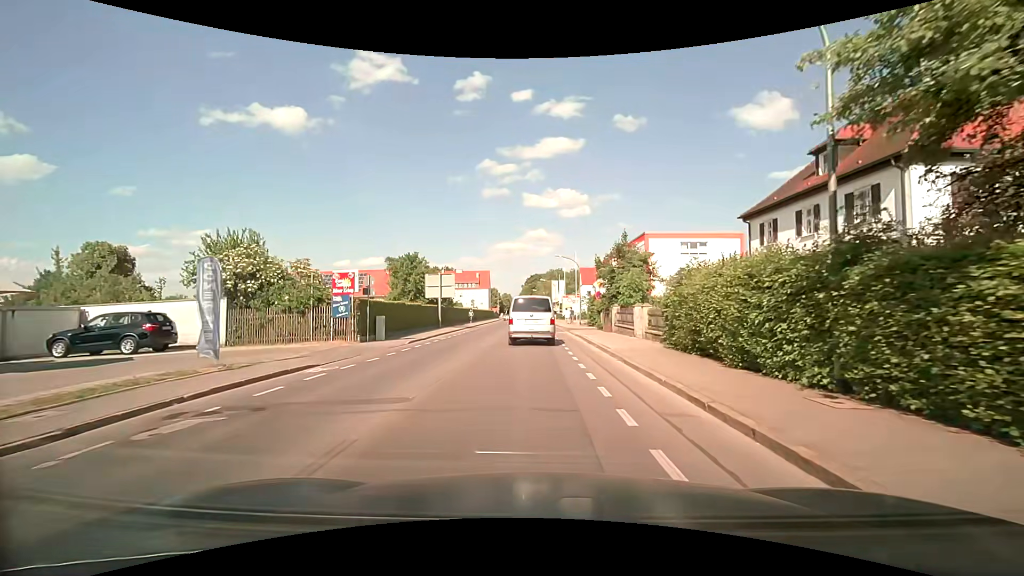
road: secondary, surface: asphalt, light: Day
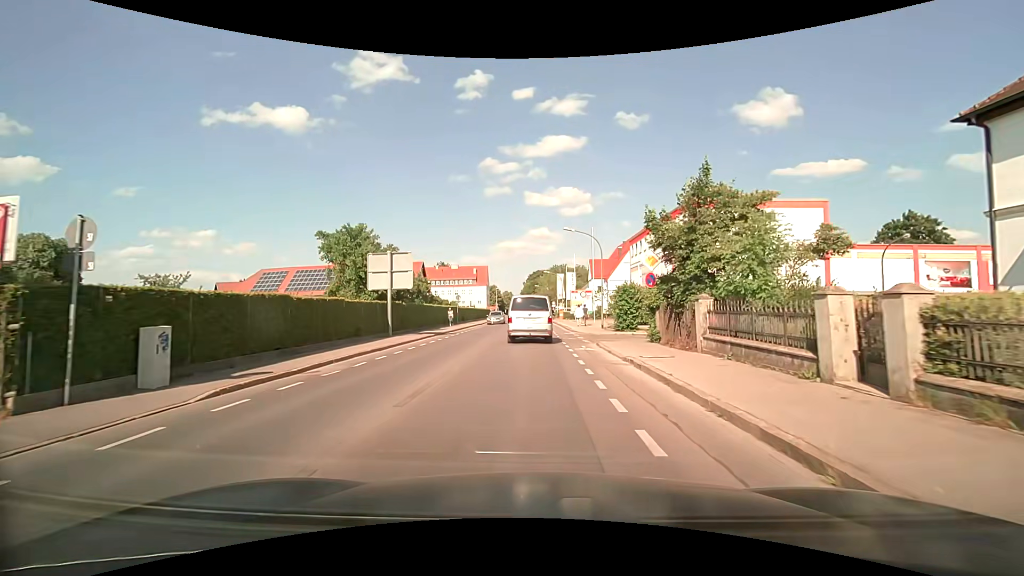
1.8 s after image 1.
(+0.1, +15.3) m; 0°
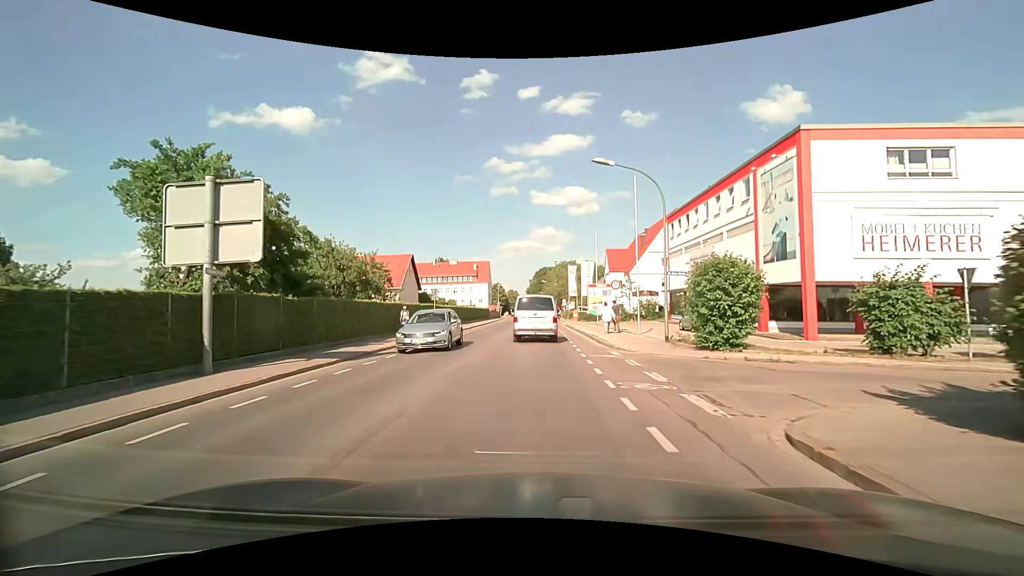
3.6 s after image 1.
(-0.1, +15.8) m; -1°
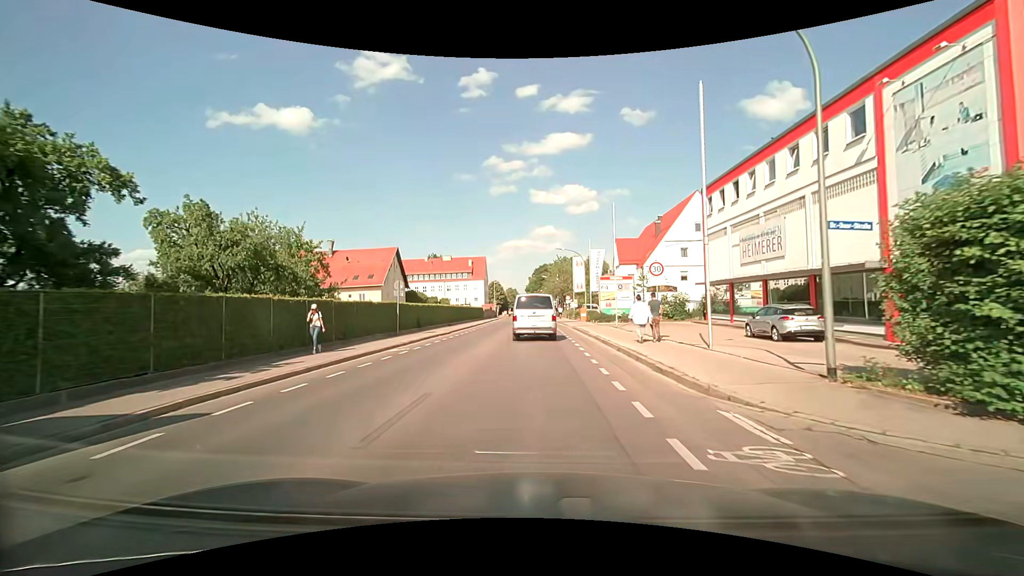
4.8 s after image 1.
(+0.1, +10.5) m; +1°
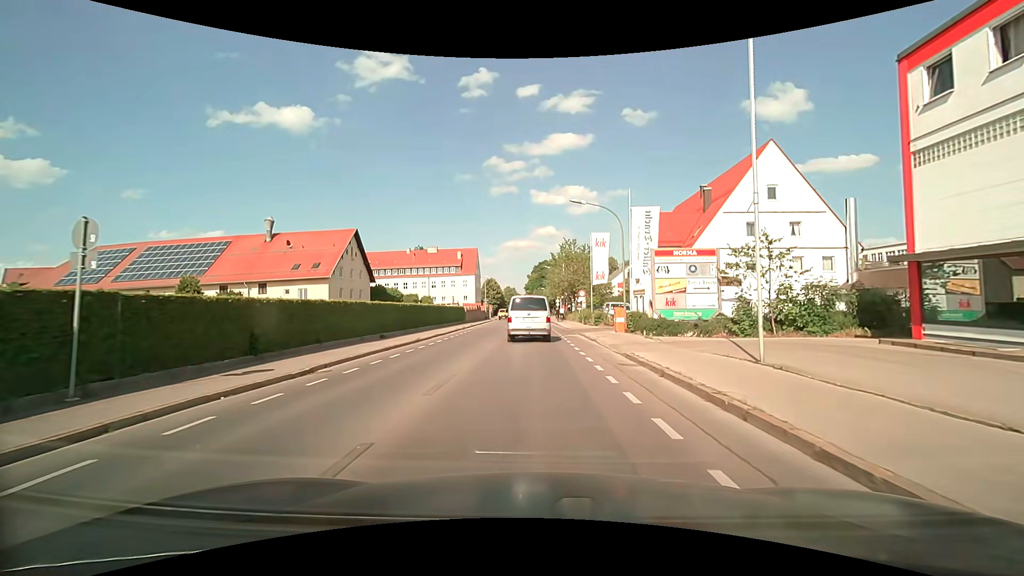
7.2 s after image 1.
(-0.1, +21.0) m; -1°
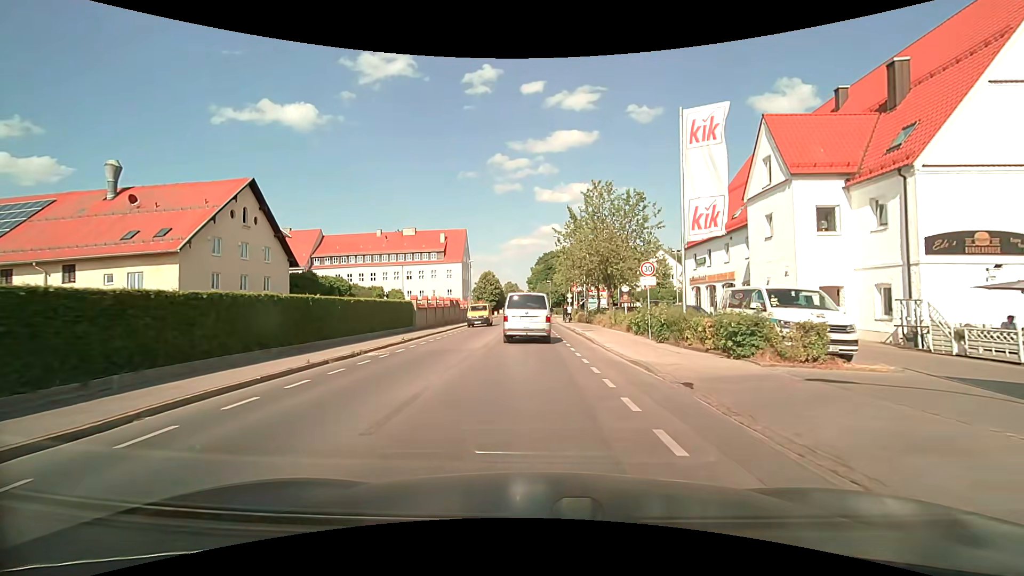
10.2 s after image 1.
(+0.1, +26.6) m; -1°
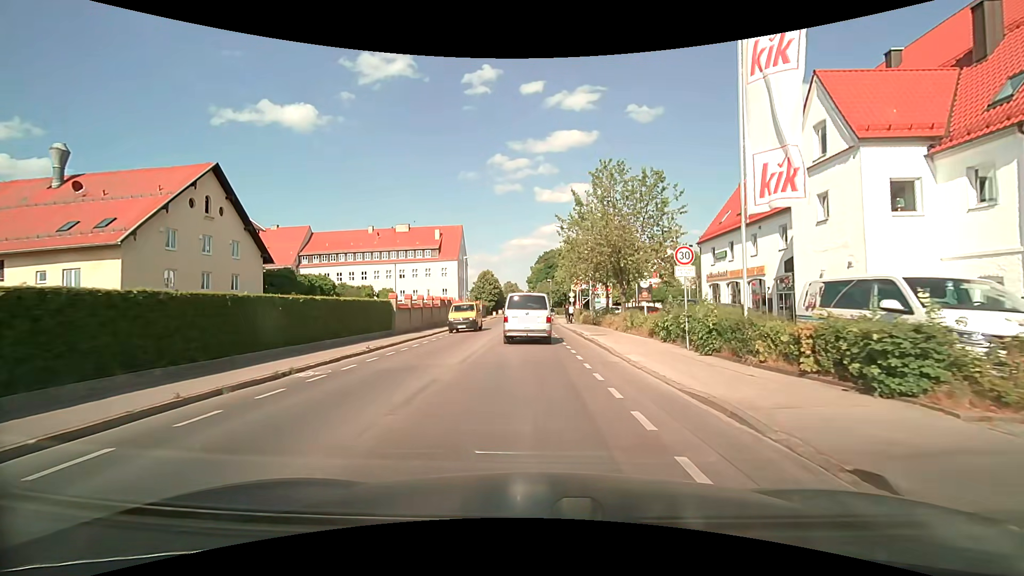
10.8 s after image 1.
(0.0, +5.0) m; 0°
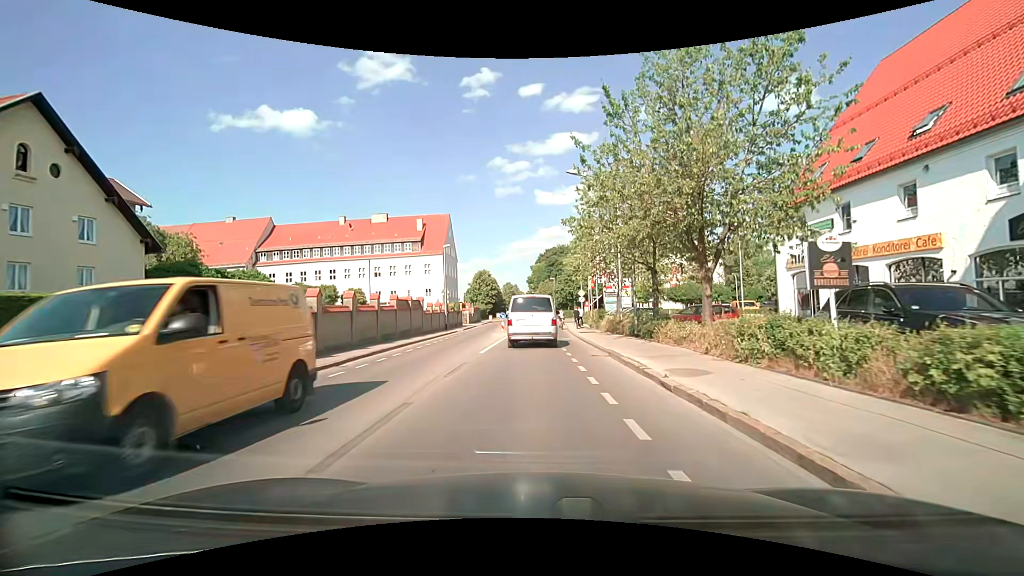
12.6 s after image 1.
(0.0, +14.2) m; 0°
